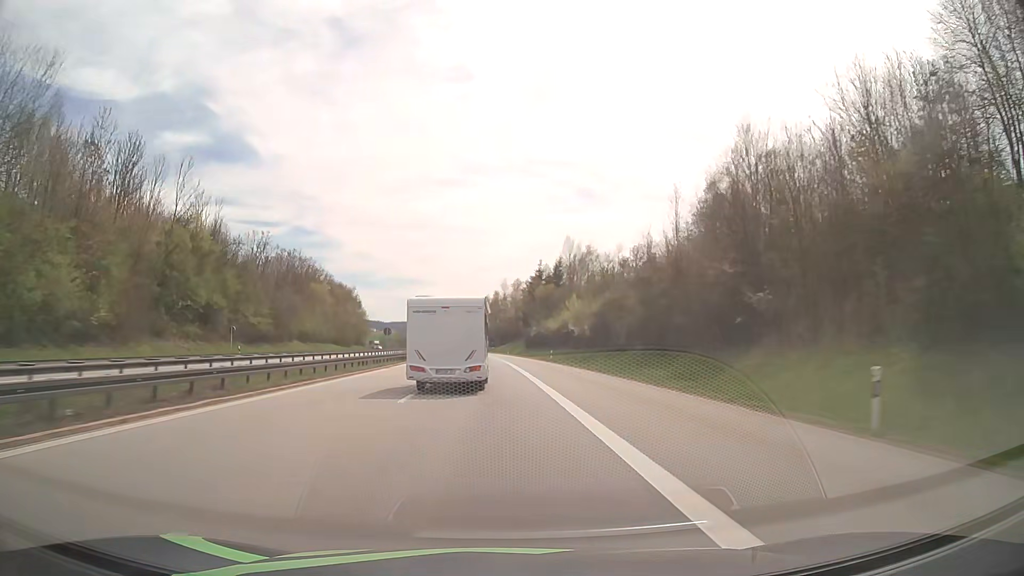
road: motorway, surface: asphalt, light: Day
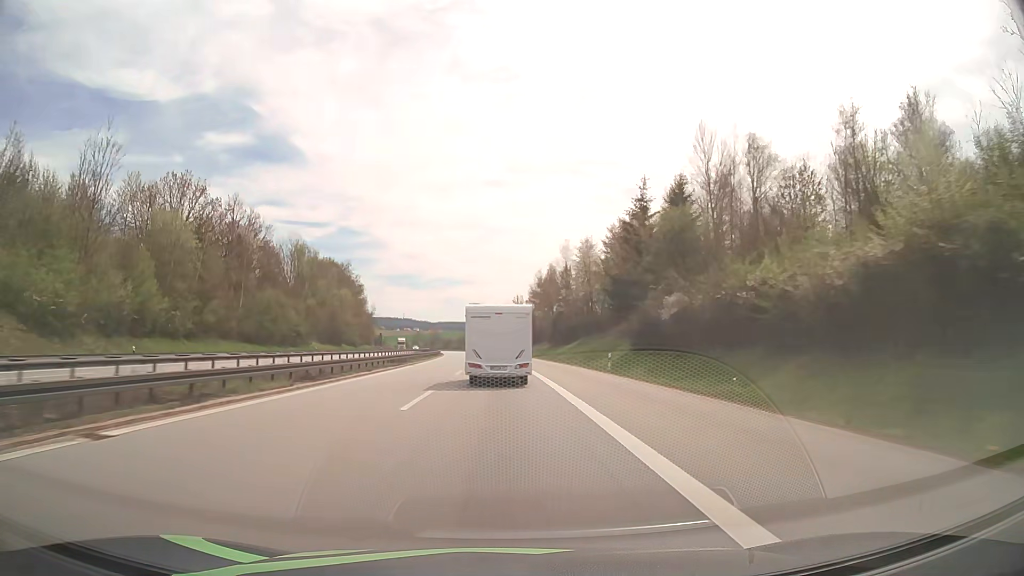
(-2.6, +73.5) m; -4°
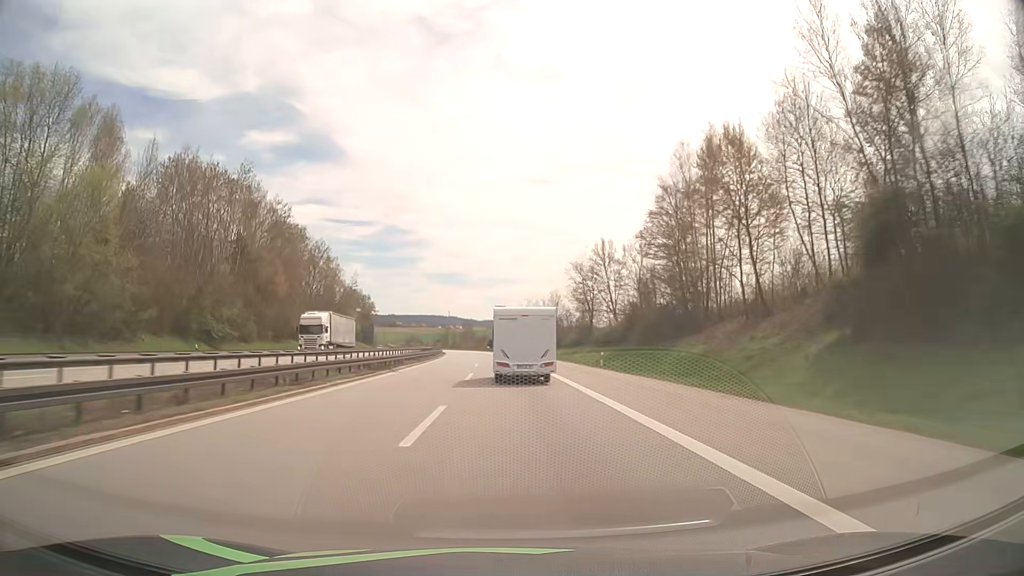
(-3.5, +94.5) m; -4°
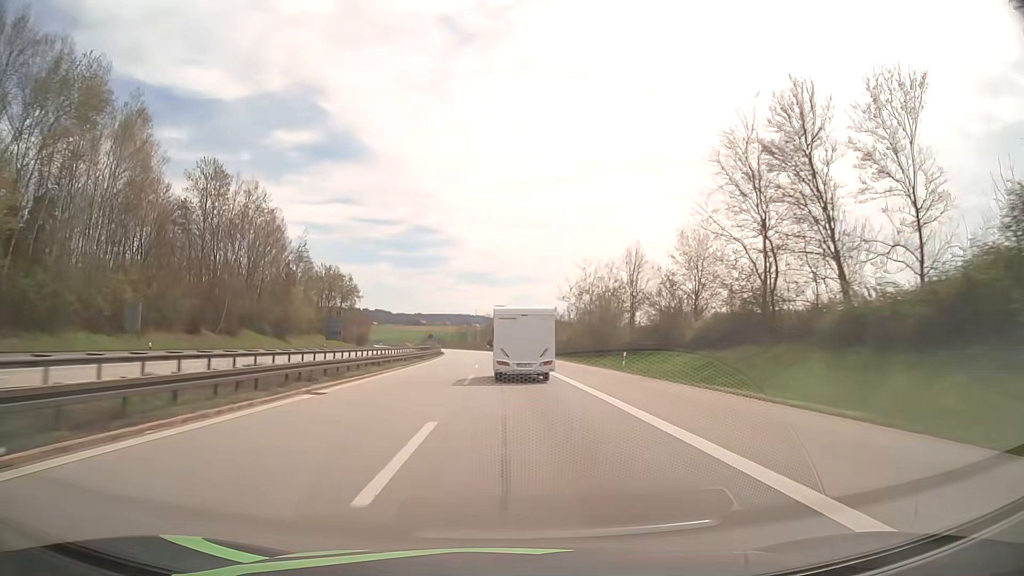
(-1.1, +57.1) m; -2°
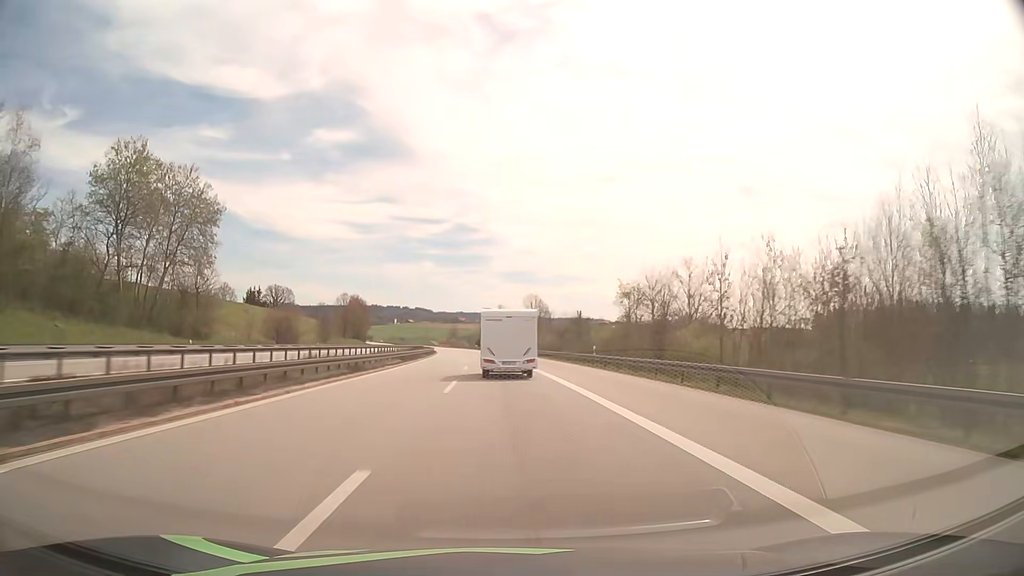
(-3.0, +93.7) m; -4°
(0, +10) (0, +20) (0, +30) (-1, +40) (-1, +50) (-1, +60) (-2, +70) (-3, +80) (-3, +90) (-4, +100) m
